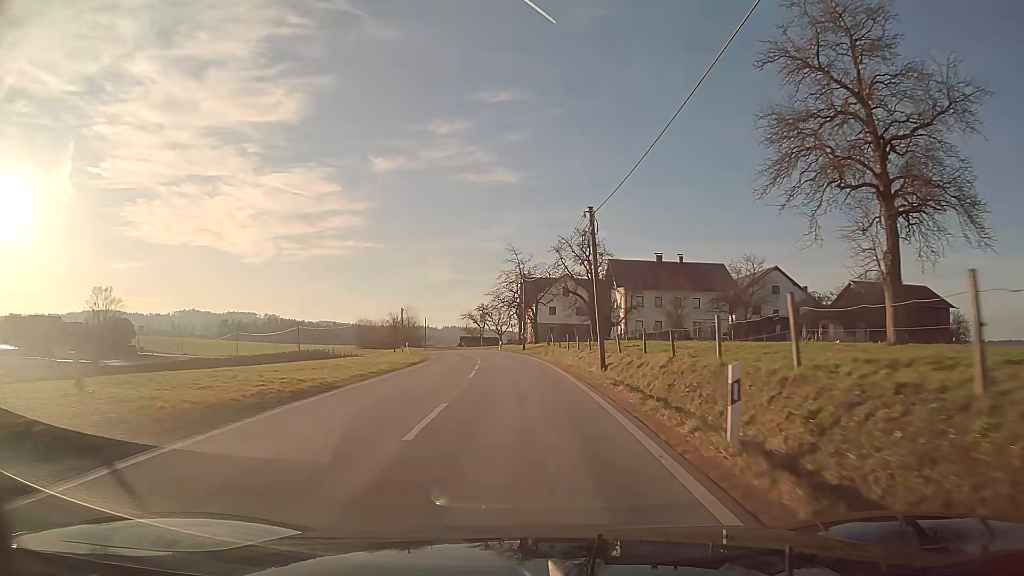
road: tertiary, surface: asphalt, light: Day
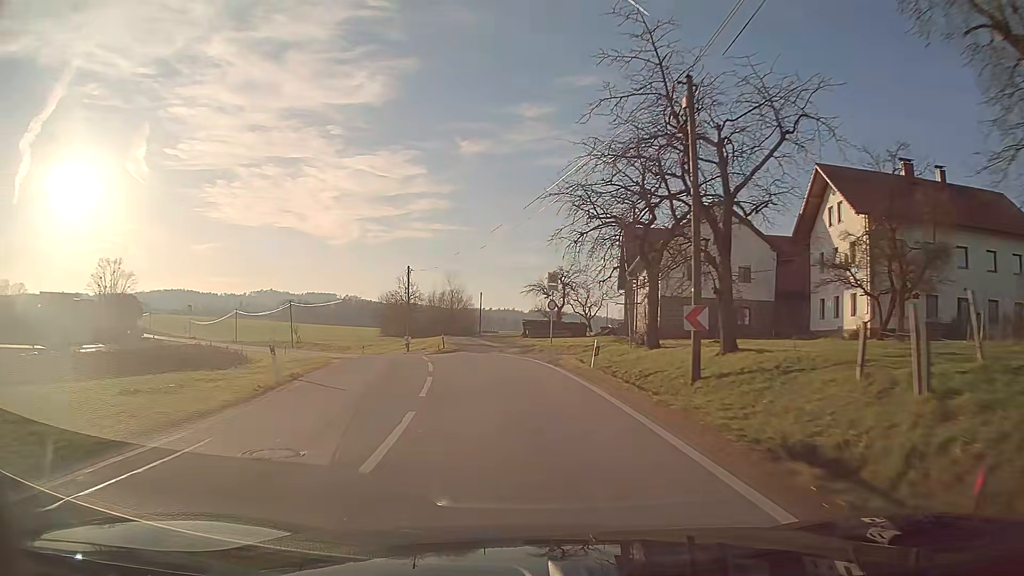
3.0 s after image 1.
(-2.5, +44.3) m; -9°
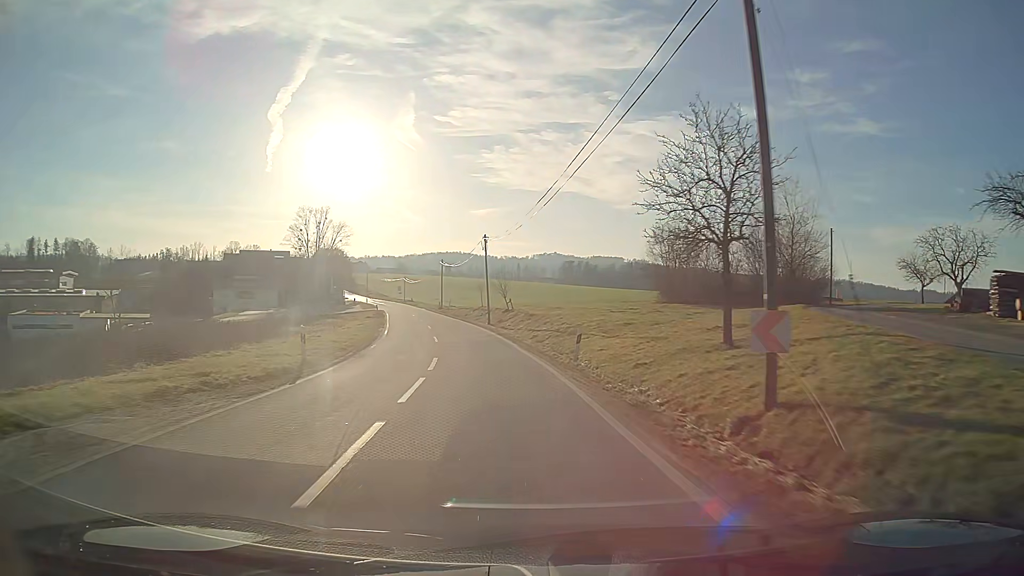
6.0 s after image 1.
(-8.6, +42.8) m; -24°
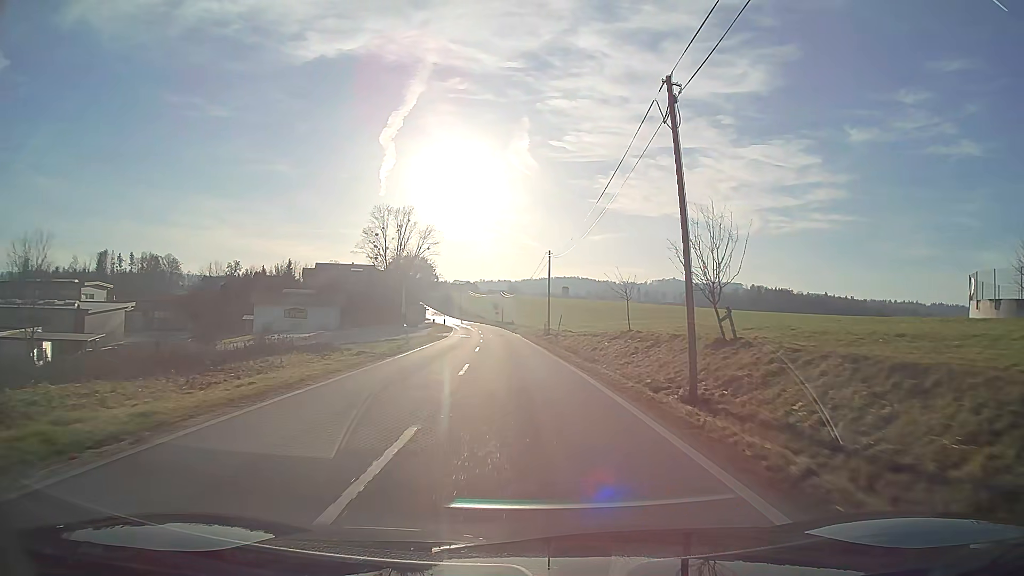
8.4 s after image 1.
(-3.5, +36.5) m; -9°
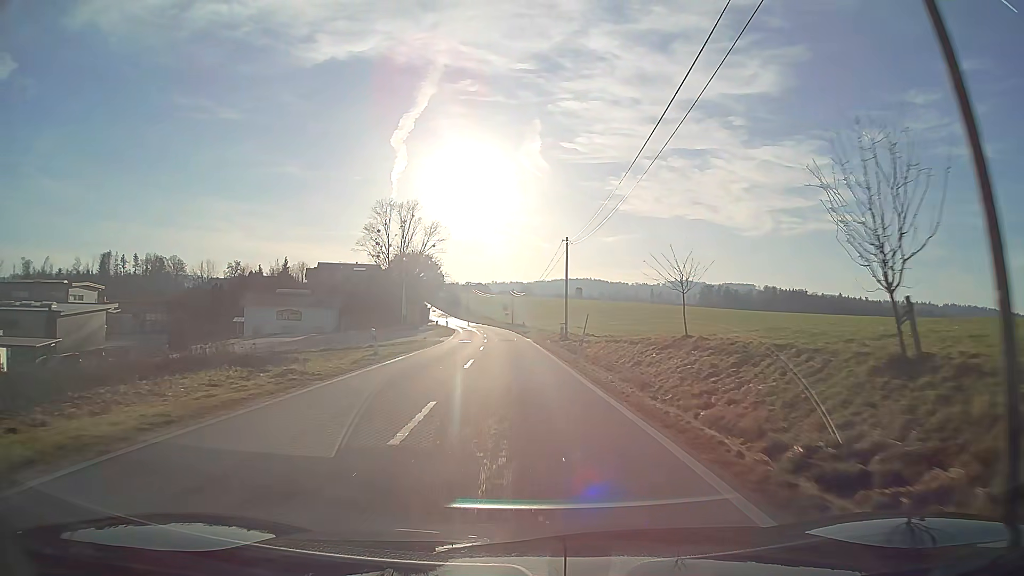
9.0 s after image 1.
(-0.1, +9.2) m; -1°
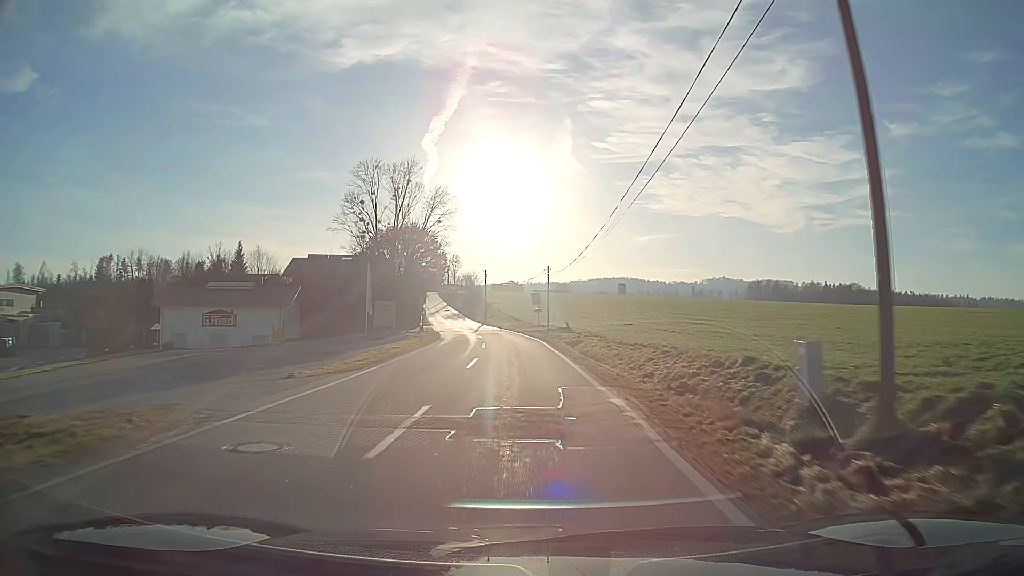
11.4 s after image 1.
(-1.0, +36.8) m; -3°
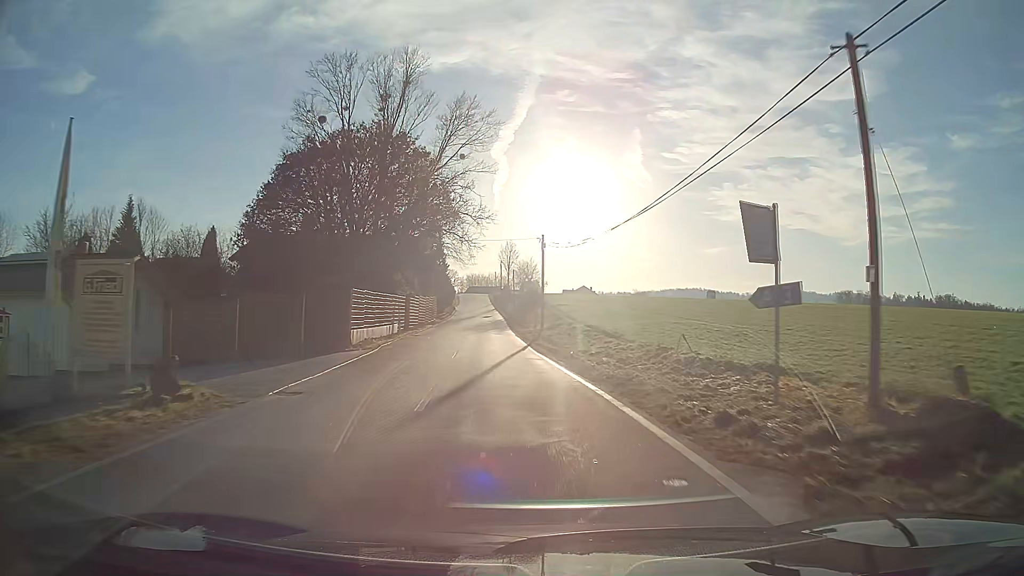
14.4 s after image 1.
(-2.1, +45.0) m; -6°
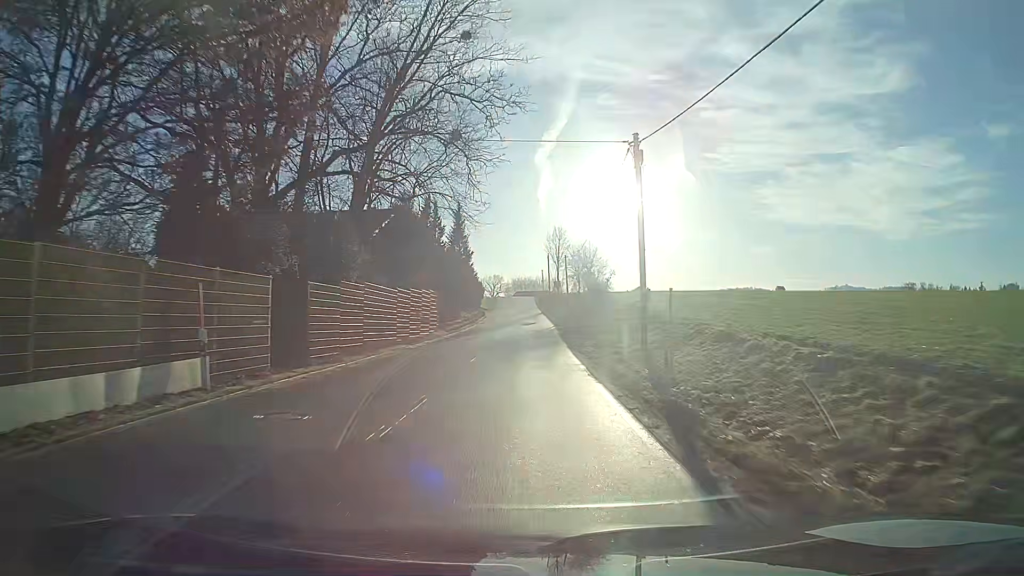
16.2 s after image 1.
(-1.0, +26.7) m; -3°
